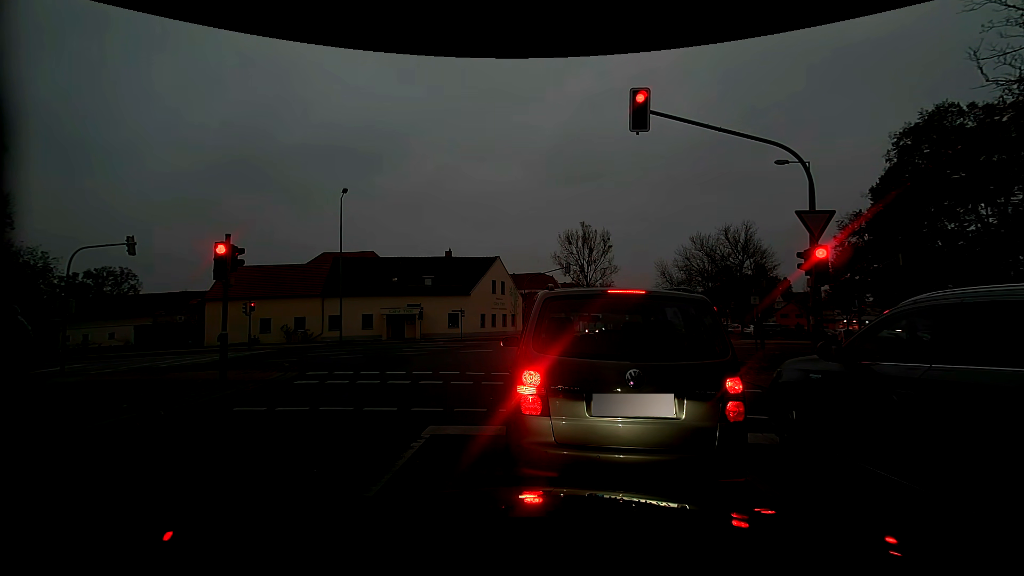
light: Day
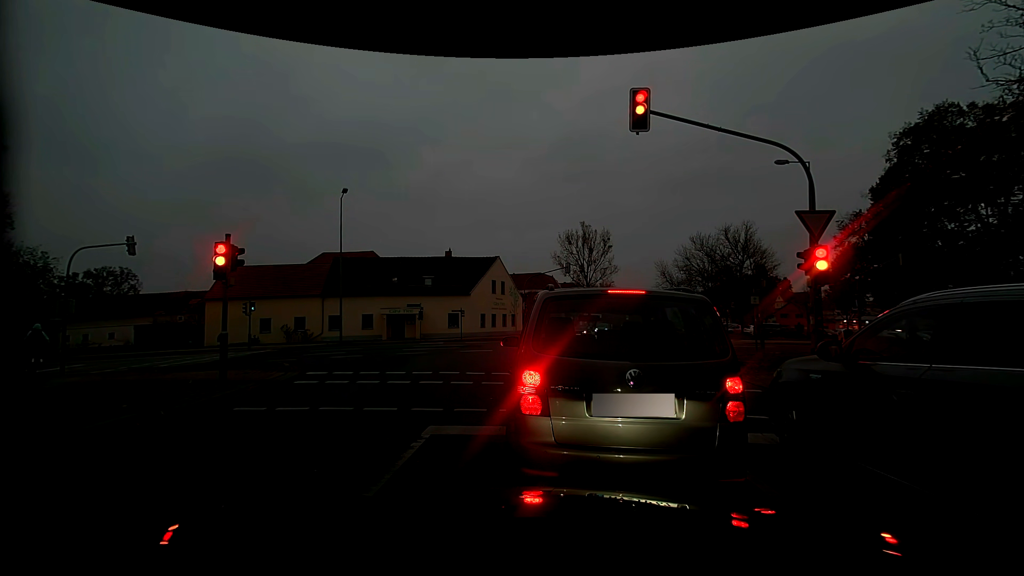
(0.0, 0.0) m; 0°
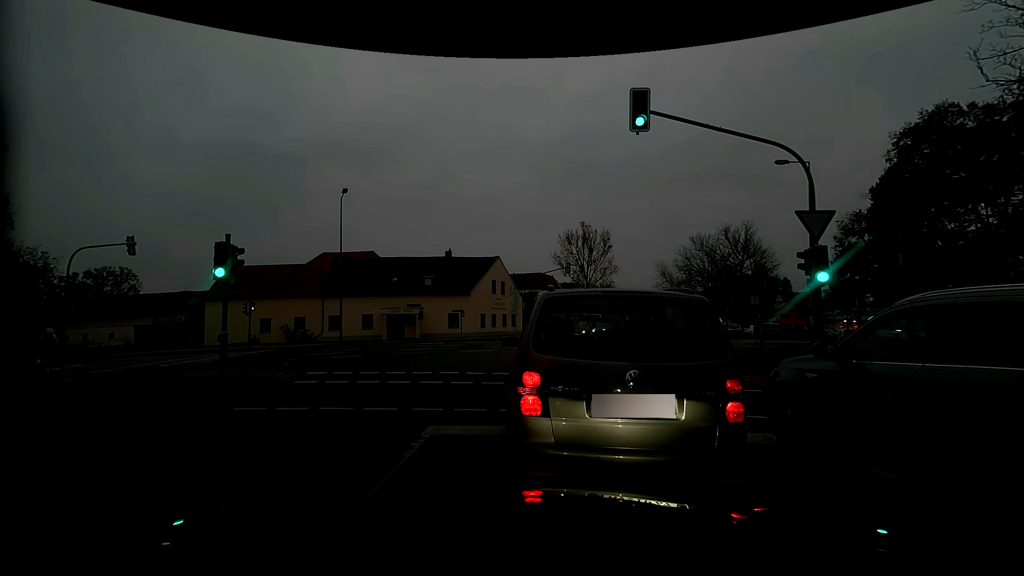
(0.0, 0.0) m; 0°
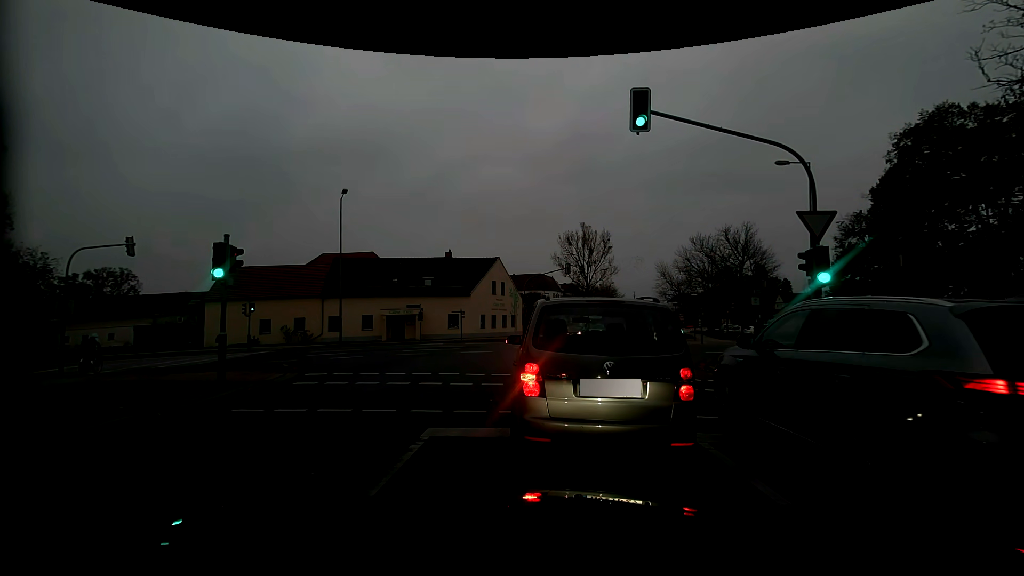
(0.0, 0.0) m; 0°
